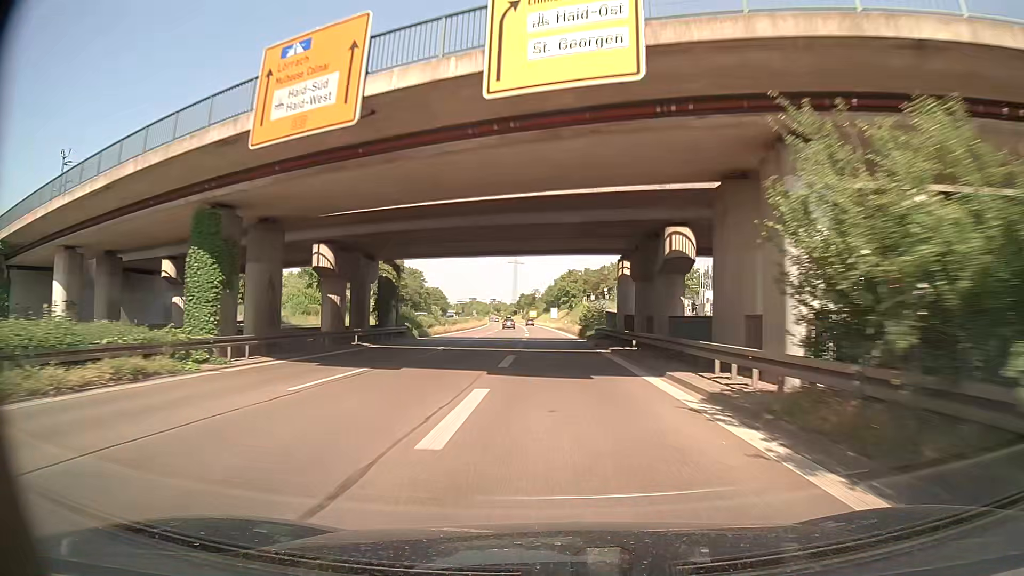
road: trunk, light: Day
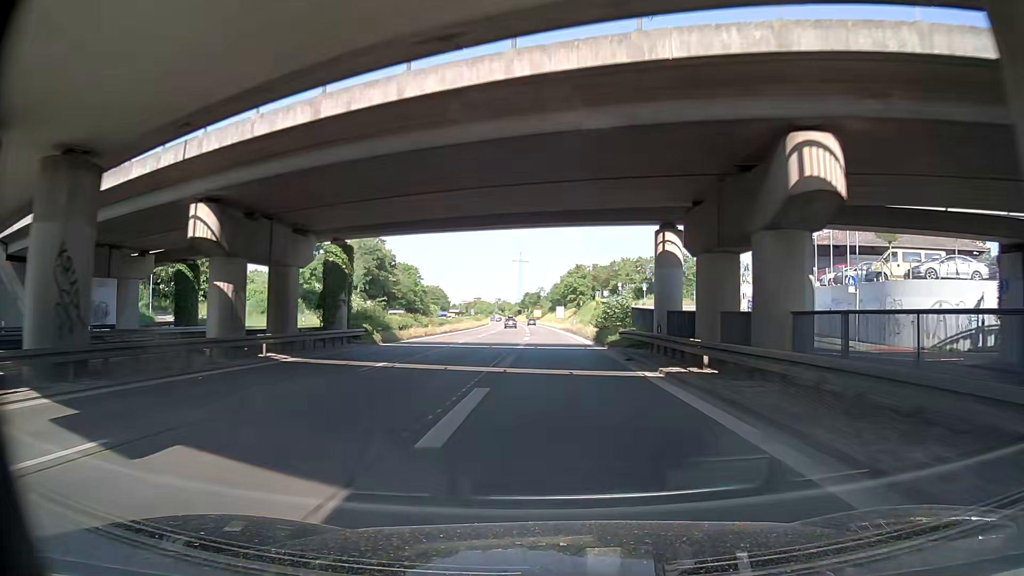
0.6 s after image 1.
(-0.1, +12.2) m; -1°
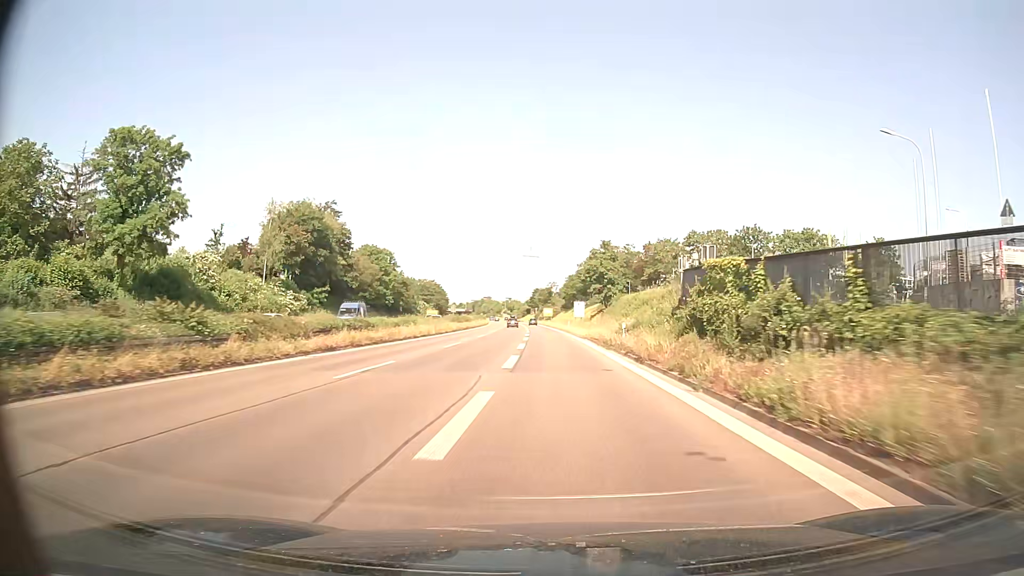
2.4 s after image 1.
(-0.2, +36.6) m; -1°
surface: asphalt
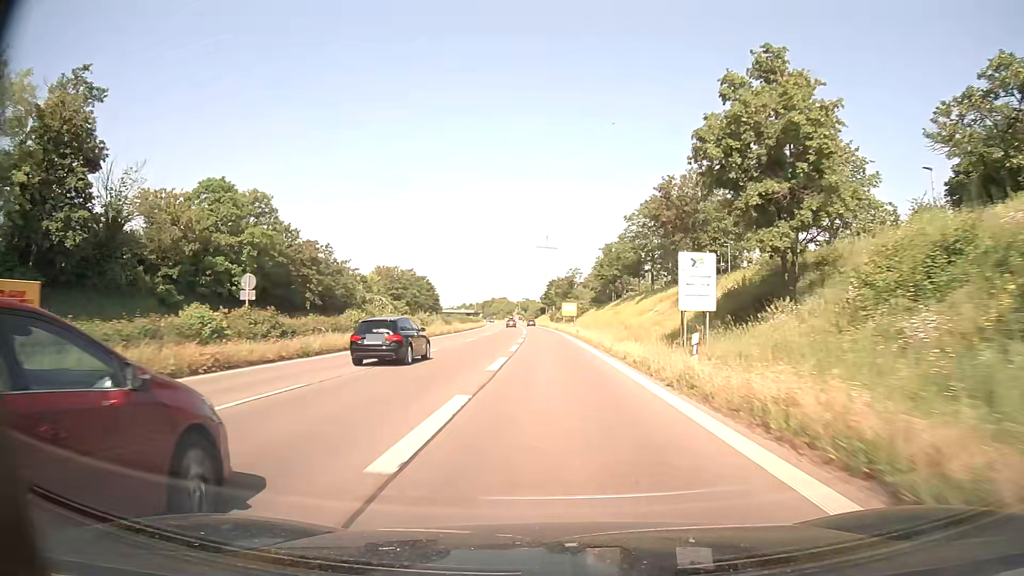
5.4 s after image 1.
(-0.3, +61.0) m; -1°
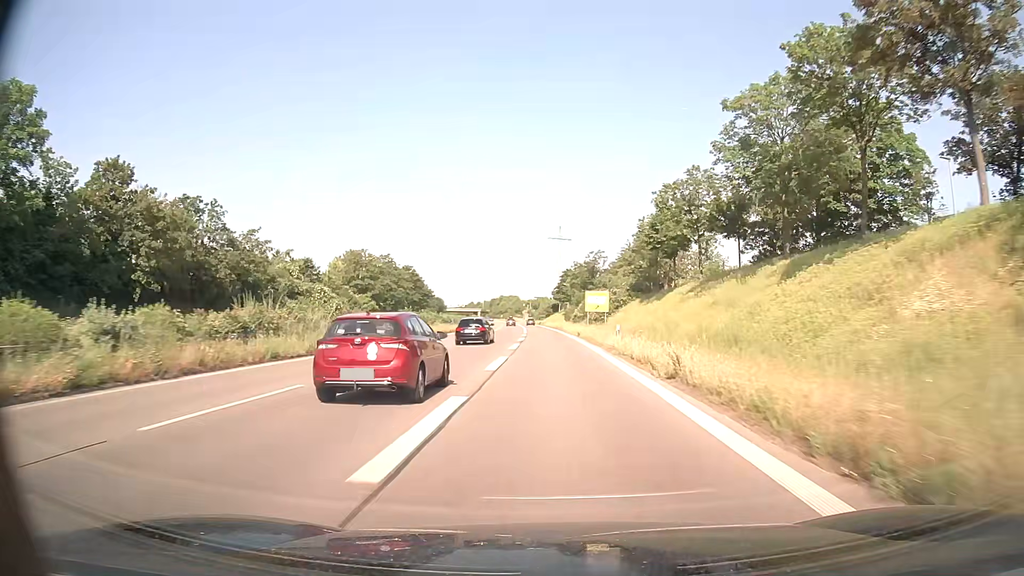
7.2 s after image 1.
(-0.4, +36.5) m; -1°
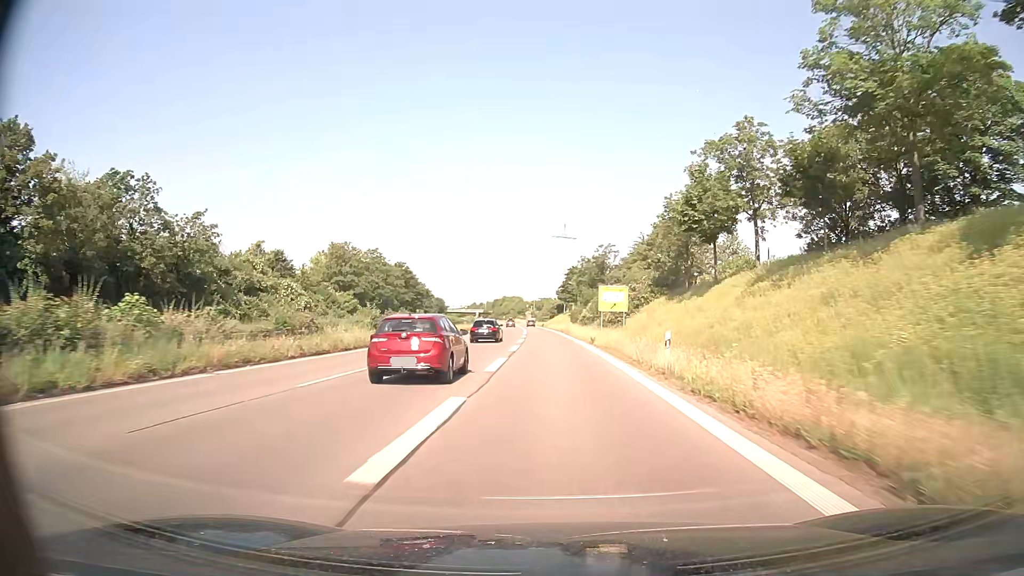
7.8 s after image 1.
(-0.1, +12.2) m; -1°
(0, +10) (0, +20) (0, +30) (0, +40) (0, +50) (-1, +60) (-1, +70) (-1, +80) (-2, +90) (-2, +100) m
